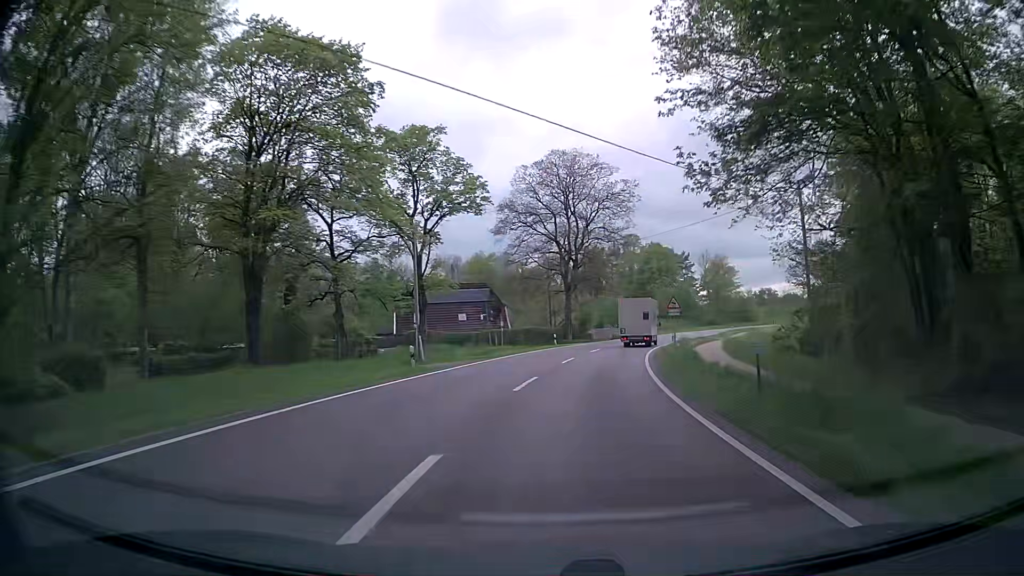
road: secondary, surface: asphalt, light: Day
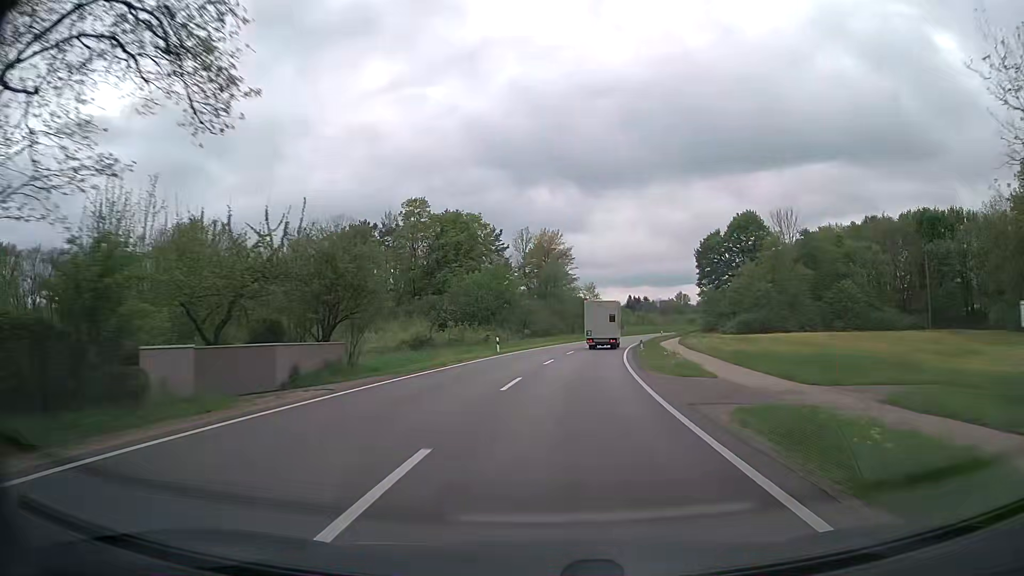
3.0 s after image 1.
(+9.6, +59.0) m; +18°
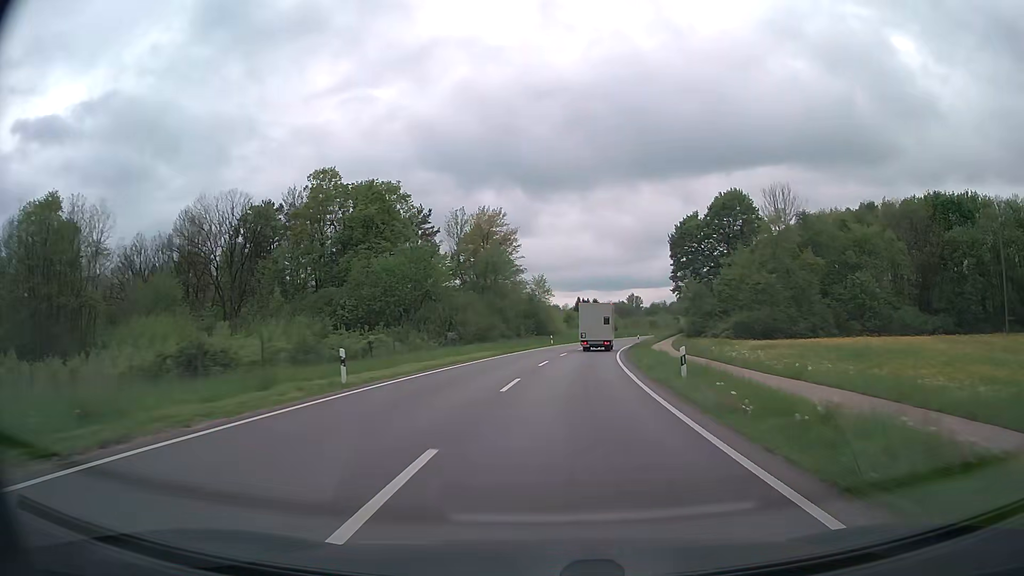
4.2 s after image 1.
(+1.0, +24.0) m; +5°
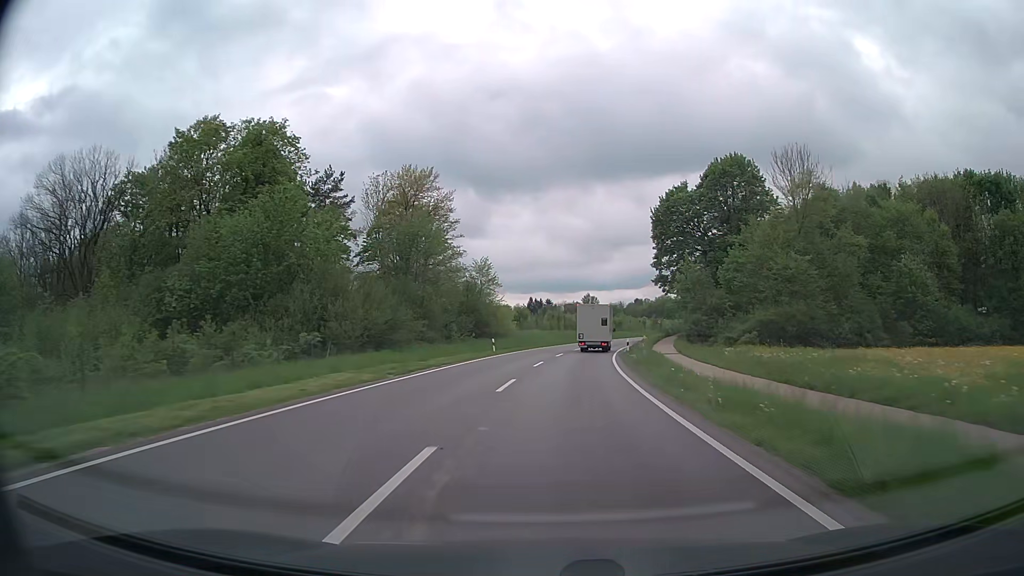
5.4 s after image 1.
(+0.9, +24.1) m; +4°
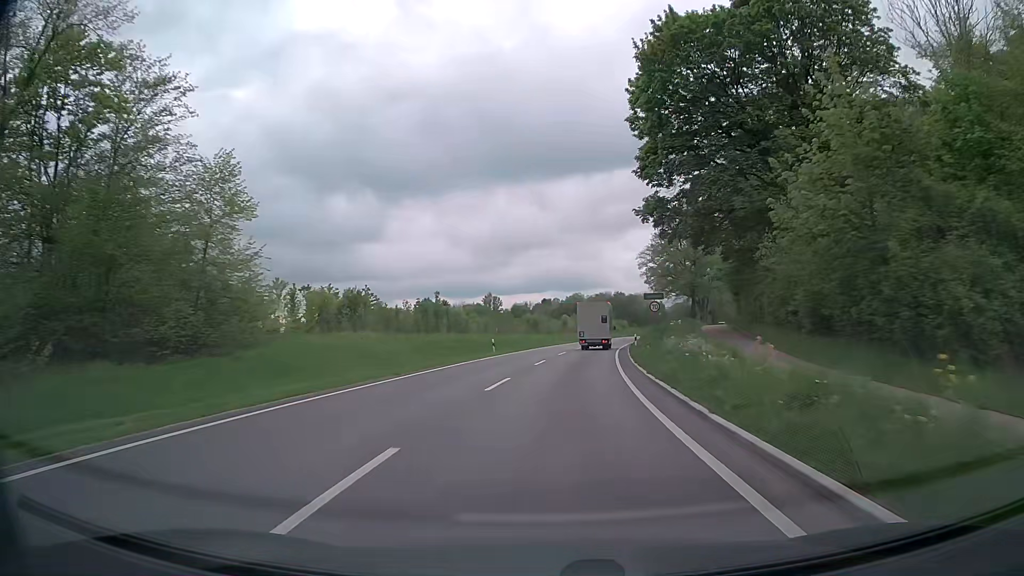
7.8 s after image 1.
(+3.5, +48.5) m; +8°
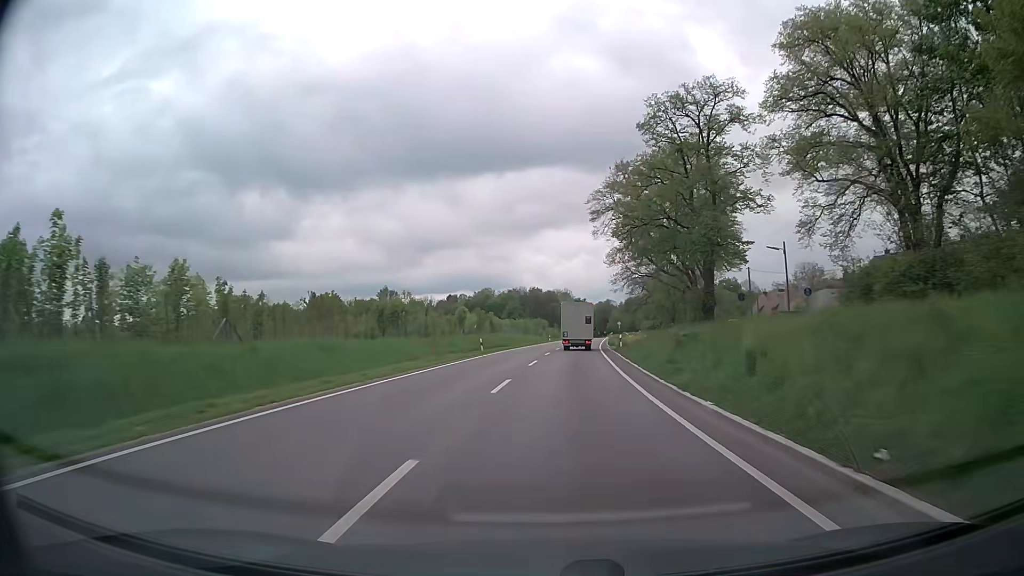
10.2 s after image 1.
(+3.5, +49.0) m; +8°
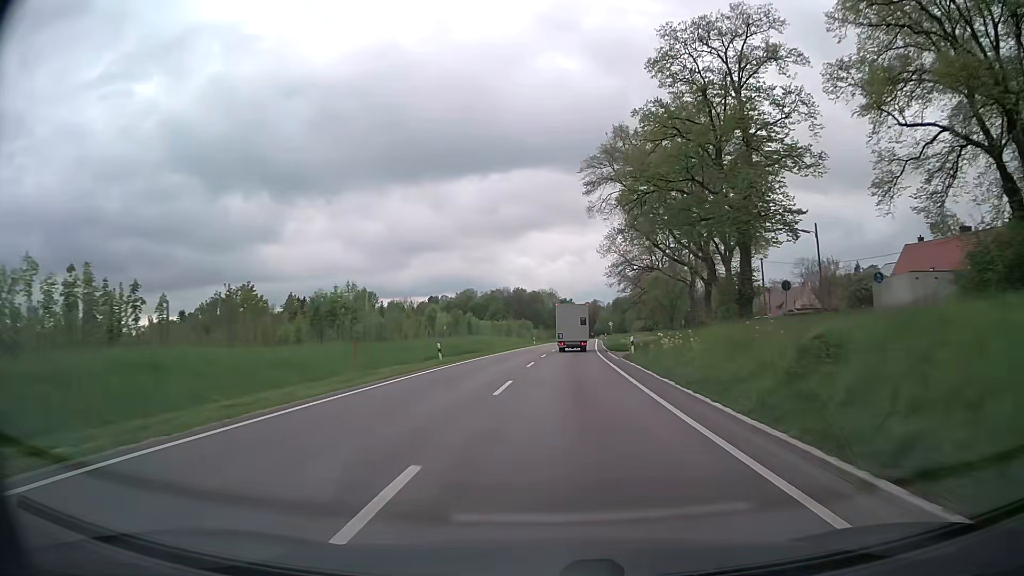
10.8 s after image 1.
(+0.1, +12.3) m; +1°
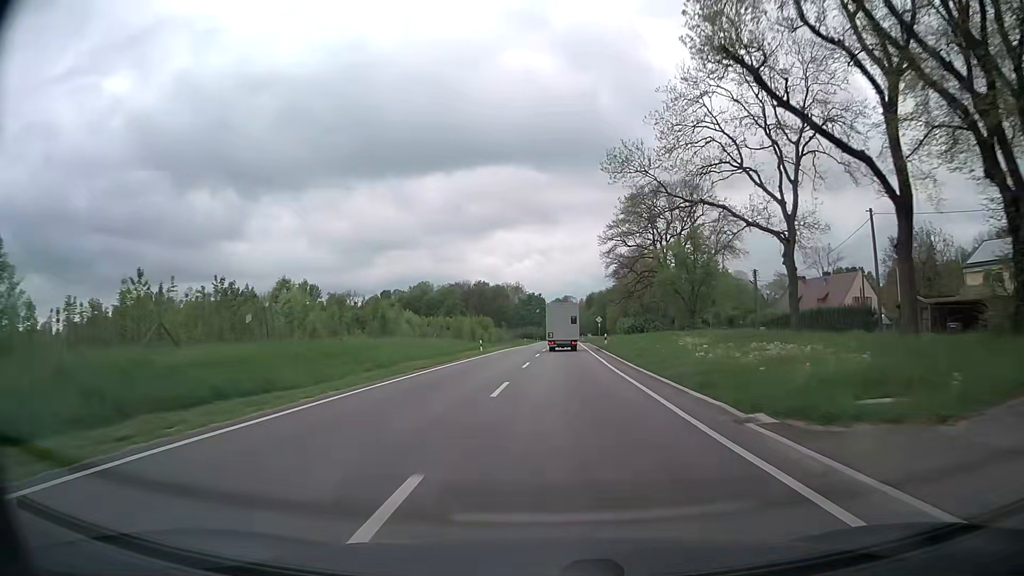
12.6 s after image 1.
(+0.9, +36.8) m; +3°
(0, +10) (0, +20) (0, +30) (+1, +40) (+1, +50) (+1, +60) (+2, +70) (+2, +80) (+3, +90) (+3, +100) m
